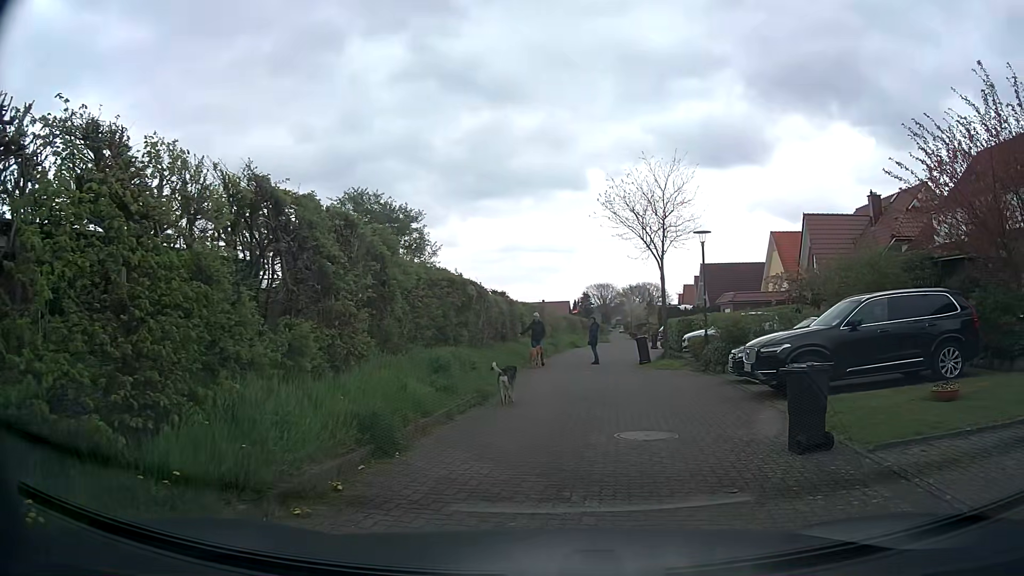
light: Day
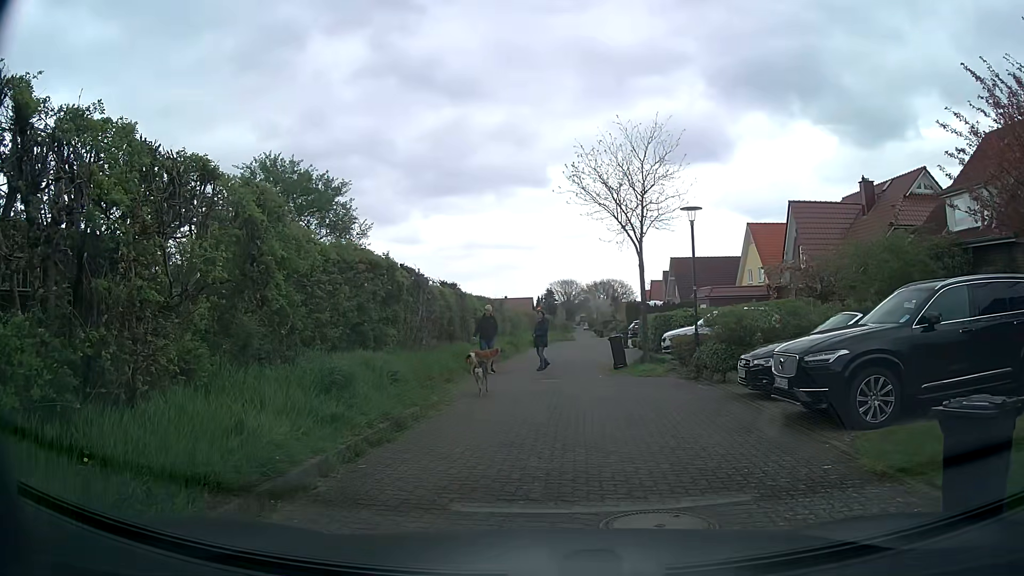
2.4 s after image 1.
(+0.2, +3.8) m; +5°
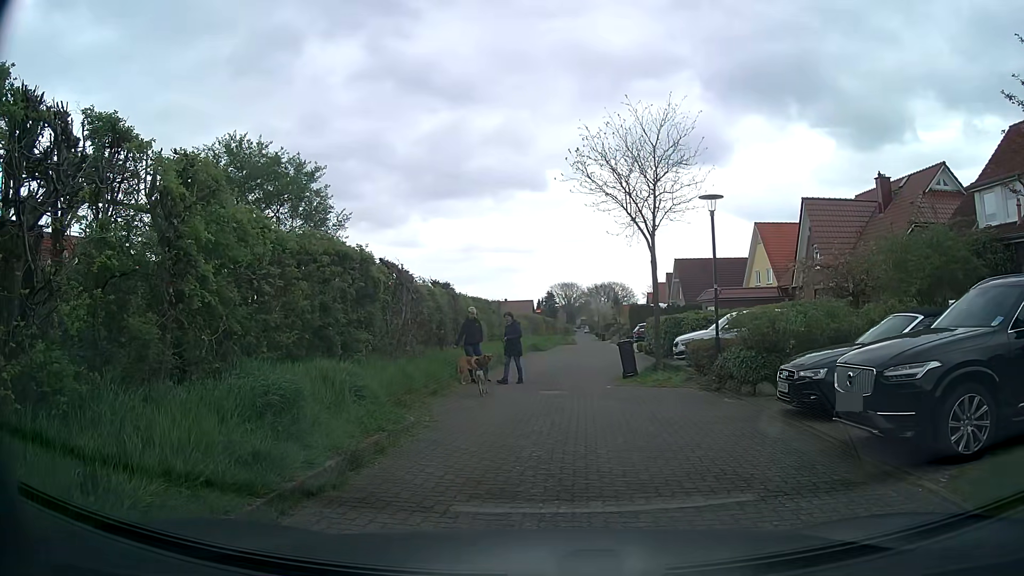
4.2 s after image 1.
(0.0, +2.0) m; 0°
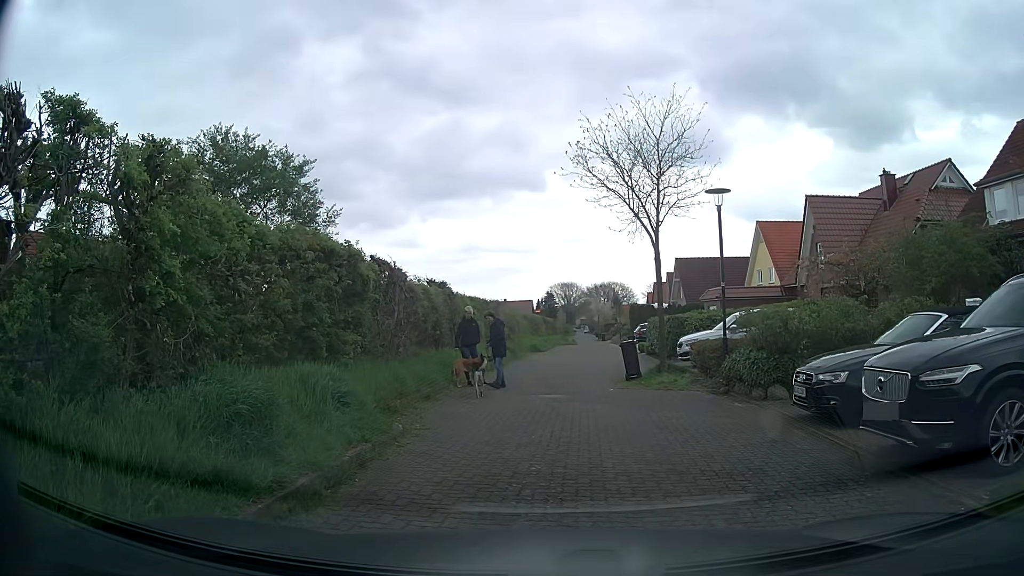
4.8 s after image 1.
(0.0, +0.7) m; 0°
